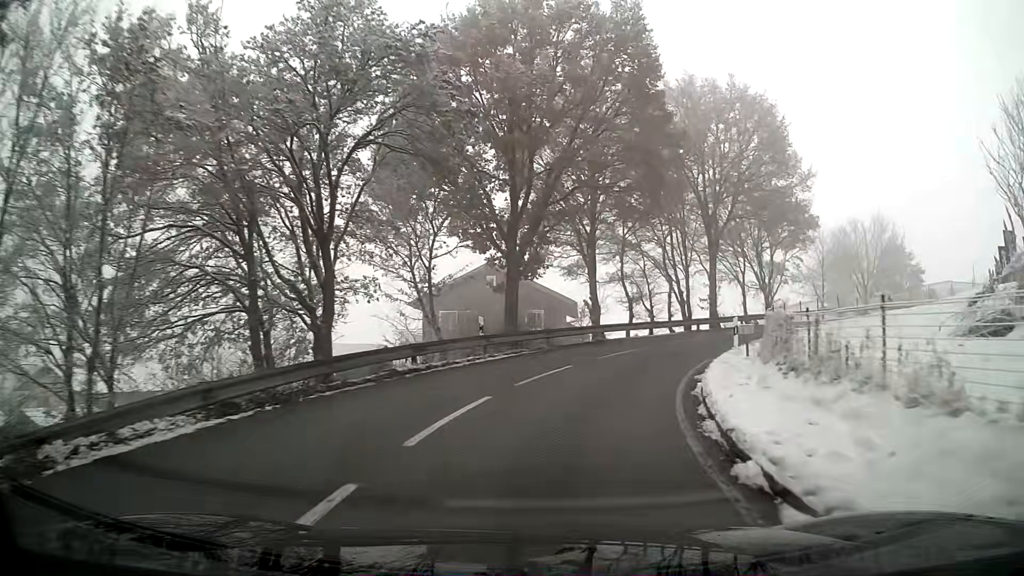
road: tertiary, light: Day
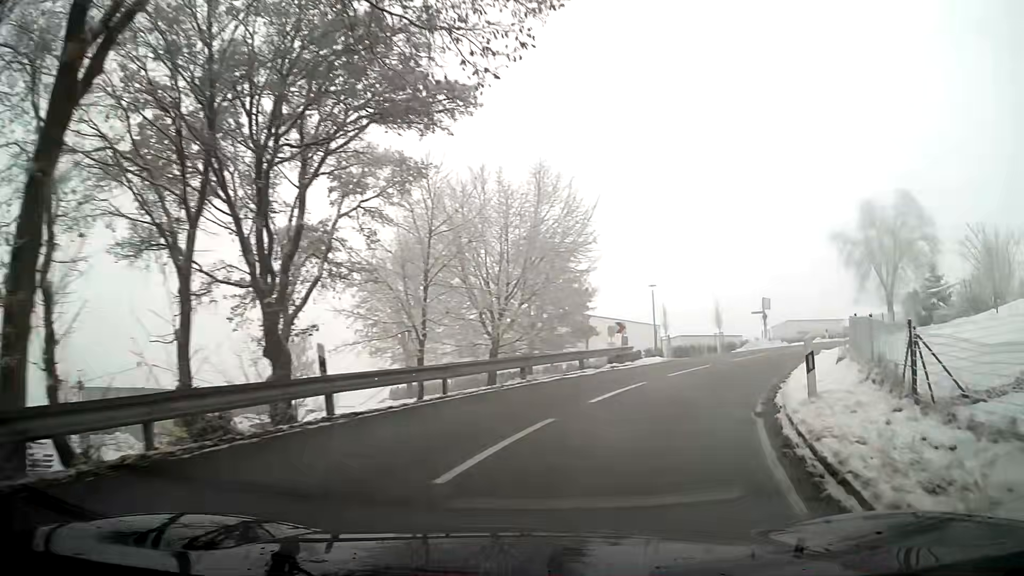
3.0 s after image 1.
(+9.8, +27.8) m; +44°
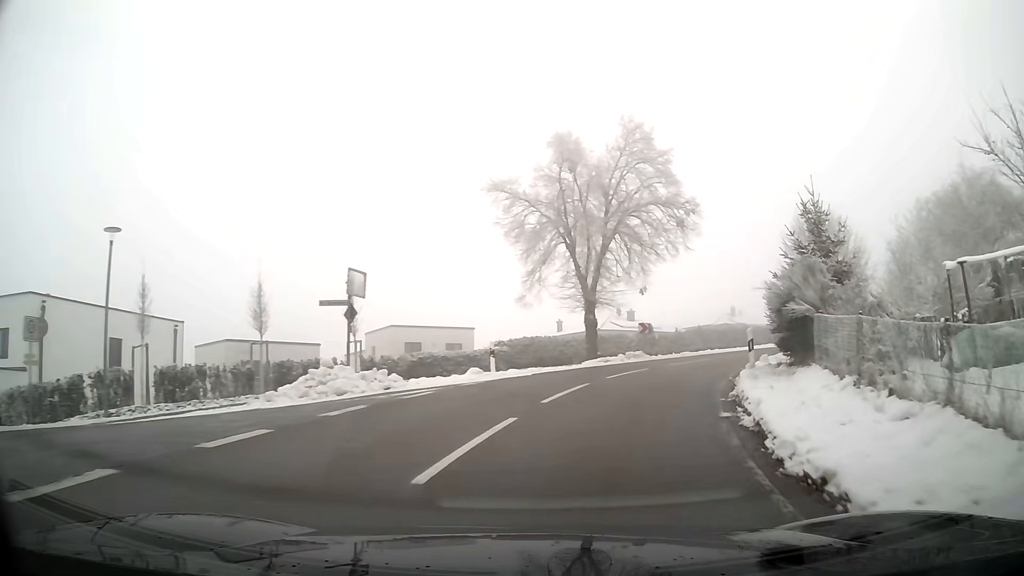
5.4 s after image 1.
(+7.5, +23.1) m; +33°
